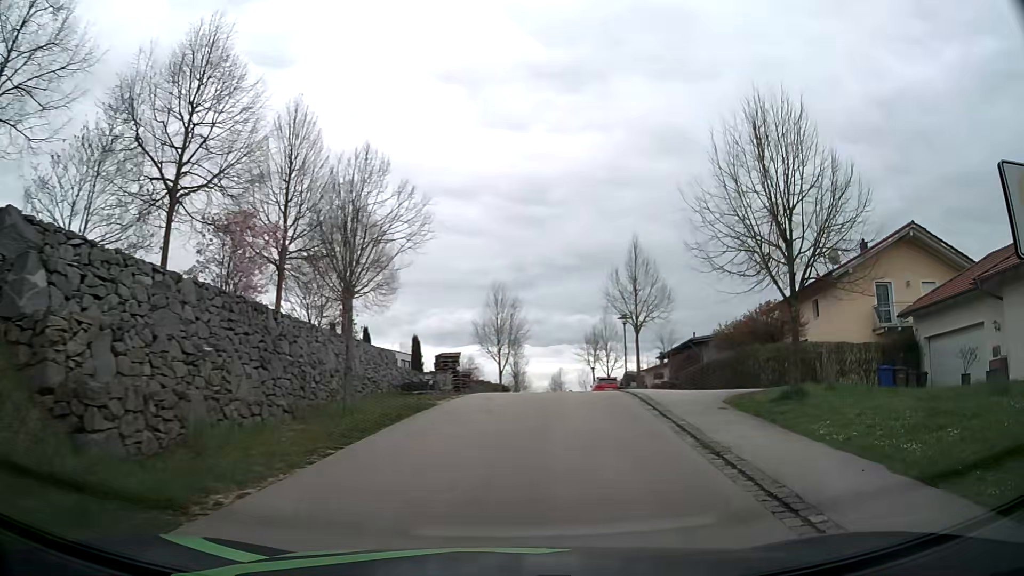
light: Day
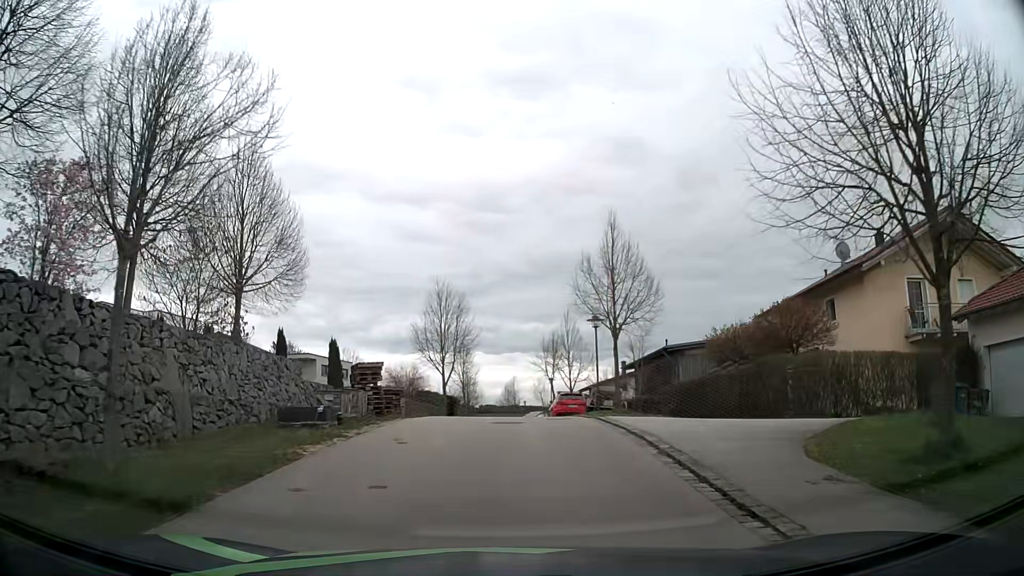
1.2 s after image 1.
(+0.5, +6.8) m; +5°
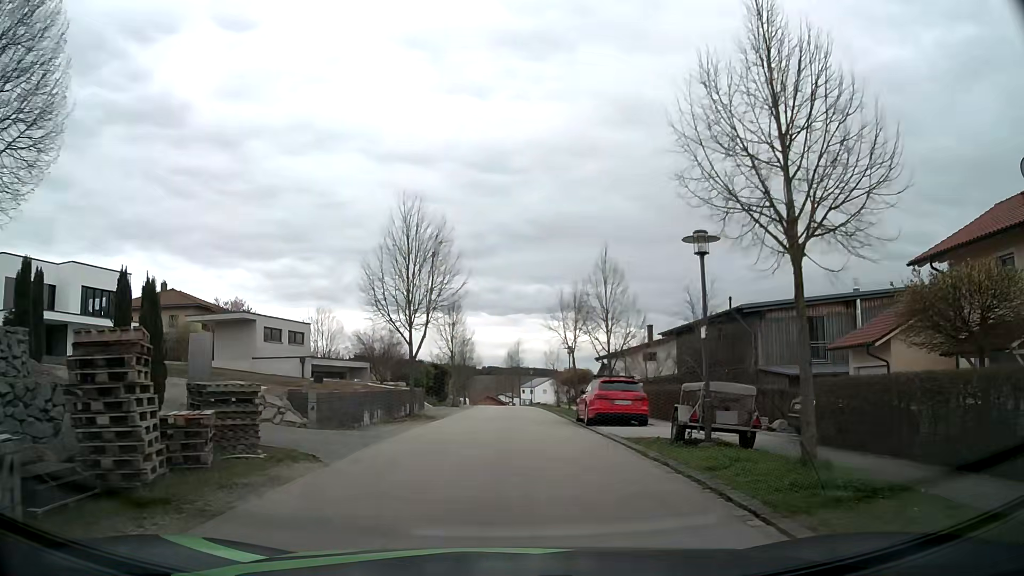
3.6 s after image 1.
(+0.1, +14.1) m; 0°
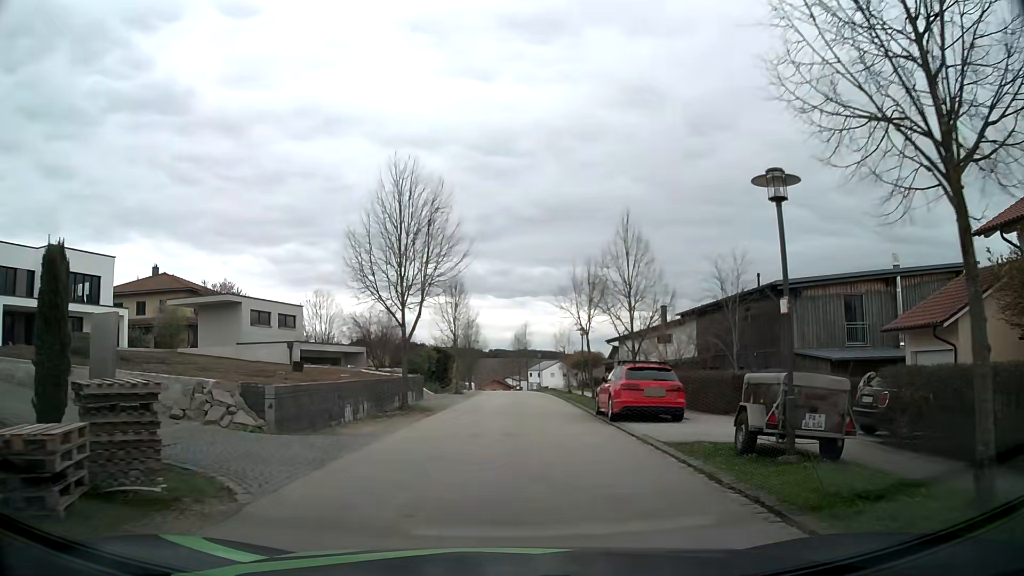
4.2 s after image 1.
(0.0, +3.3) m; 0°
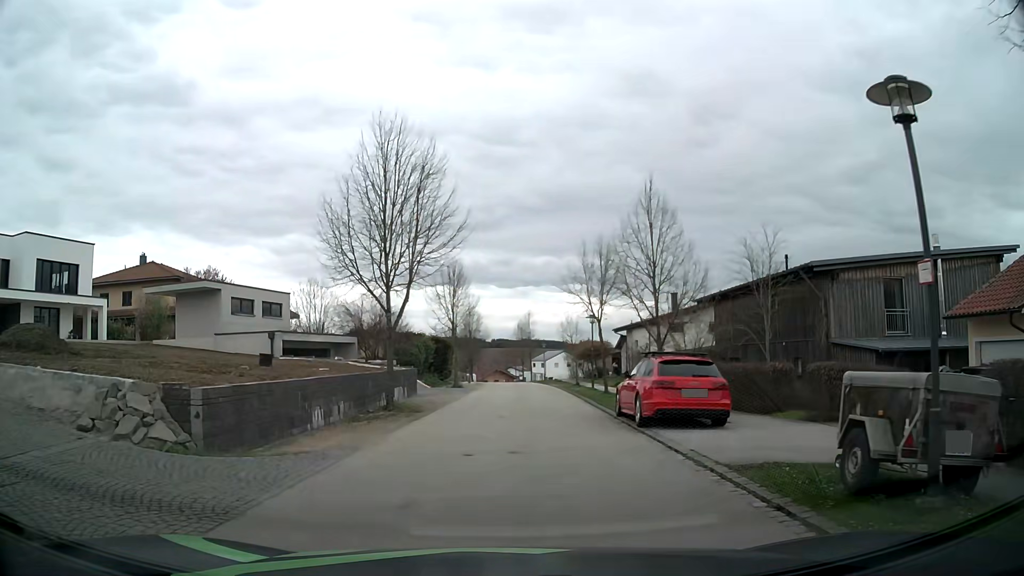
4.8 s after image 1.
(0.0, +3.2) m; 0°
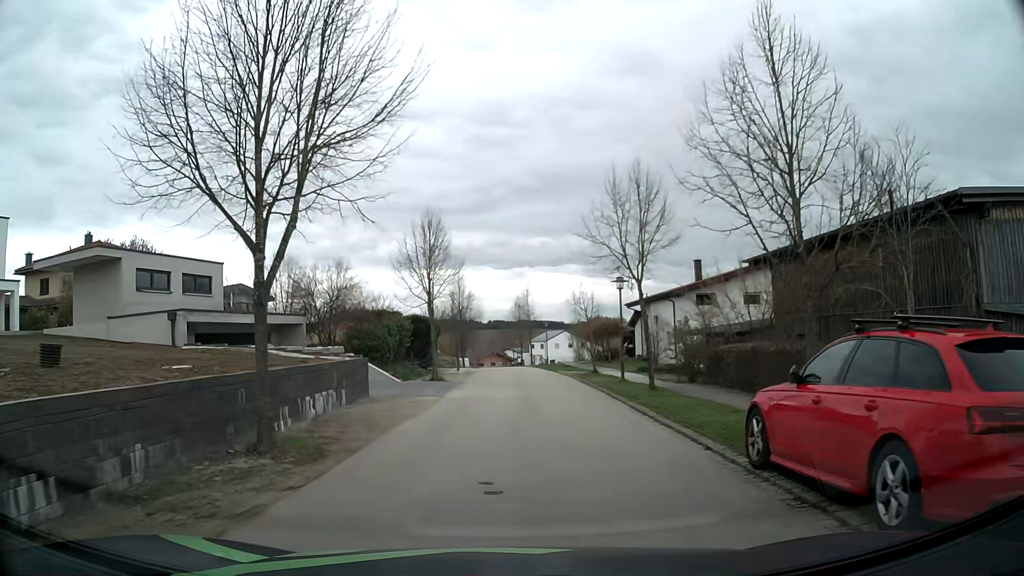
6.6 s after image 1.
(0.0, +9.6) m; 0°
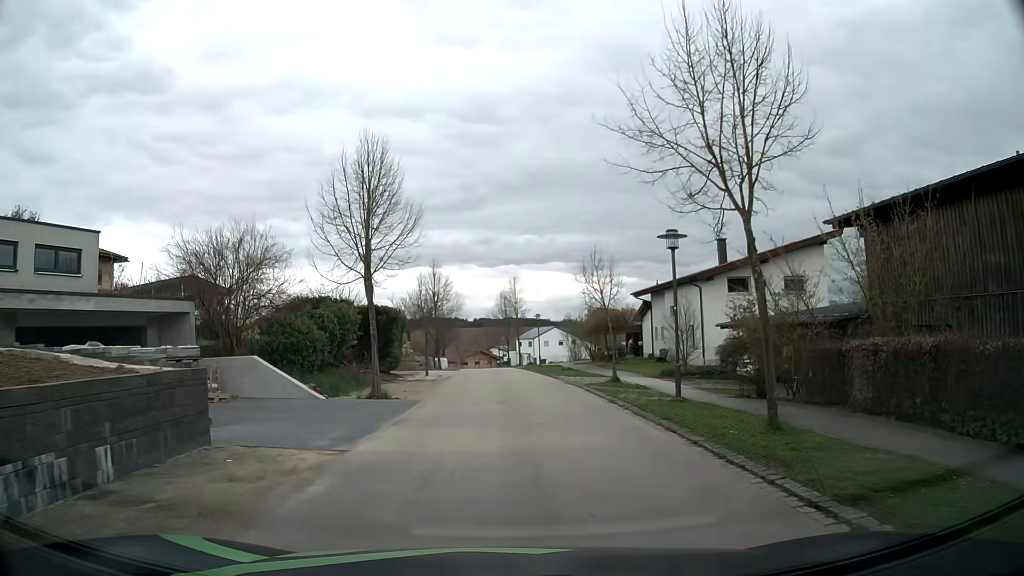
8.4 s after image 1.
(+0.1, +9.9) m; +1°
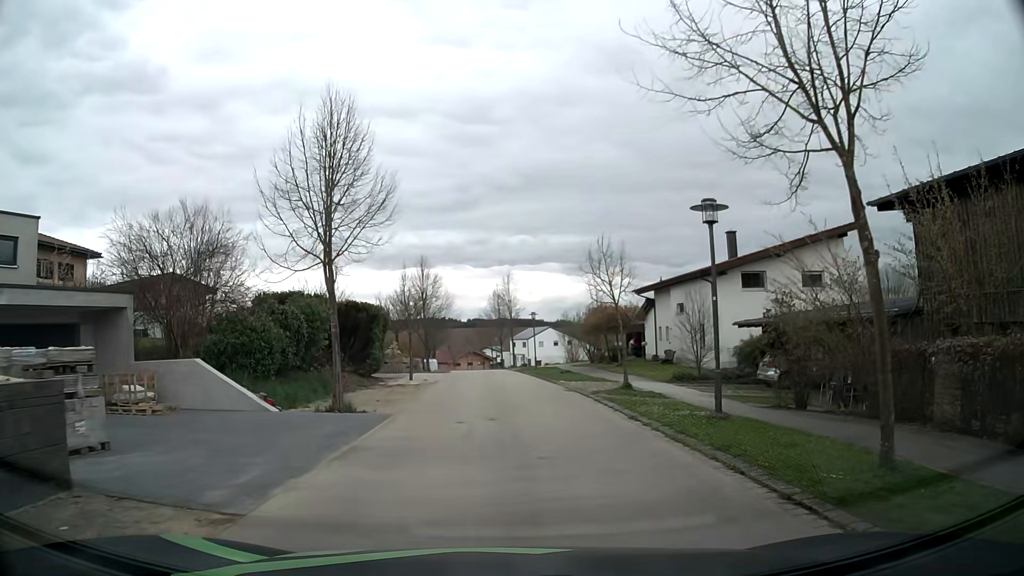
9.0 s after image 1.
(0.0, +3.4) m; 0°
